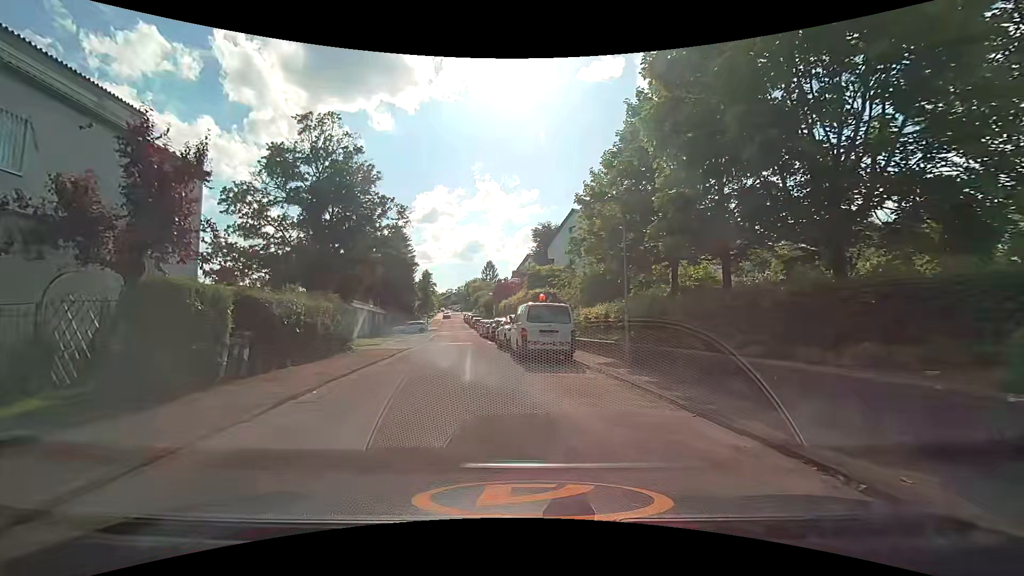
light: Day
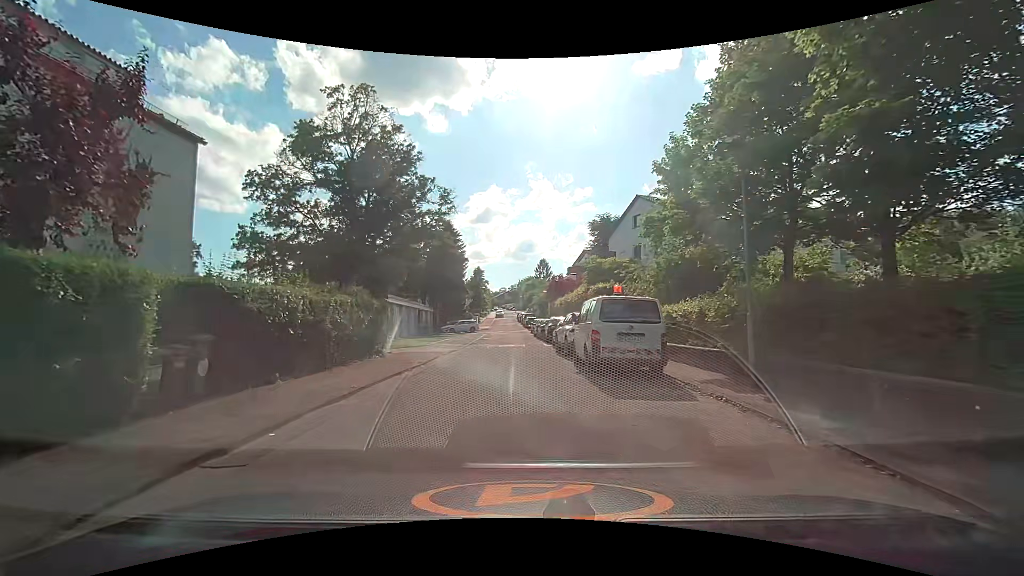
(-0.2, +4.1) m; -5°
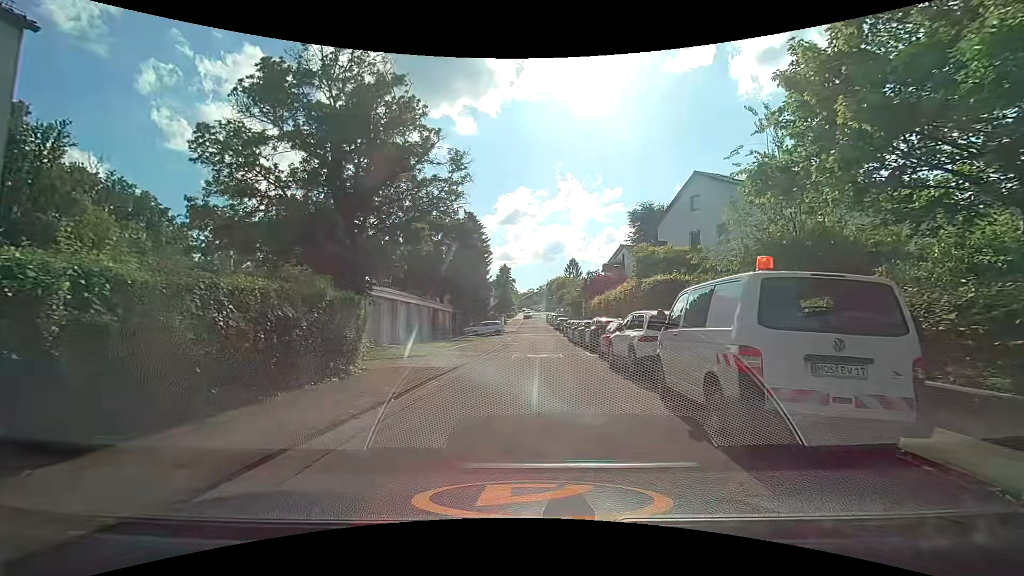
(-0.4, +6.5) m; -4°
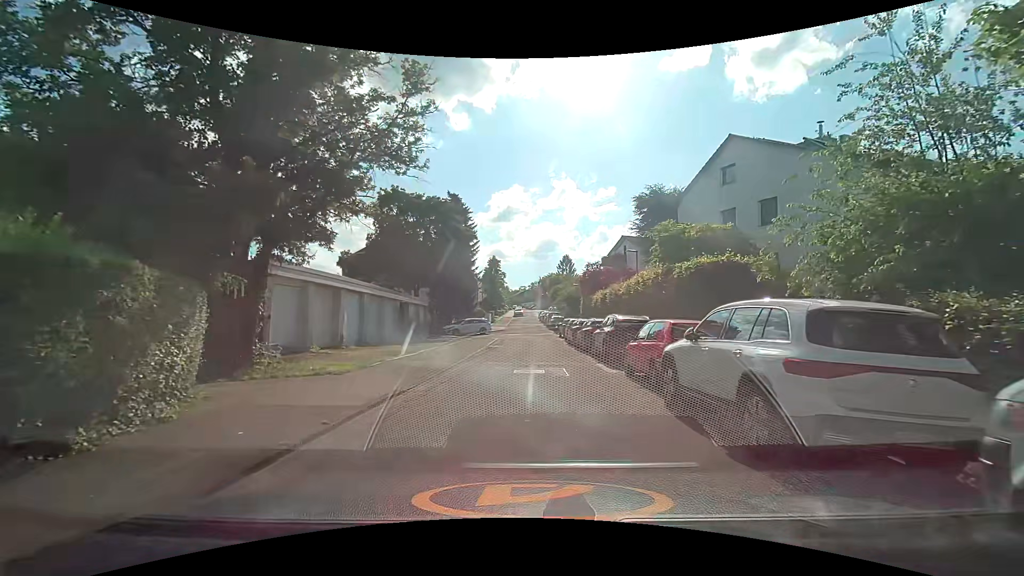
(+0.1, +7.0) m; 0°
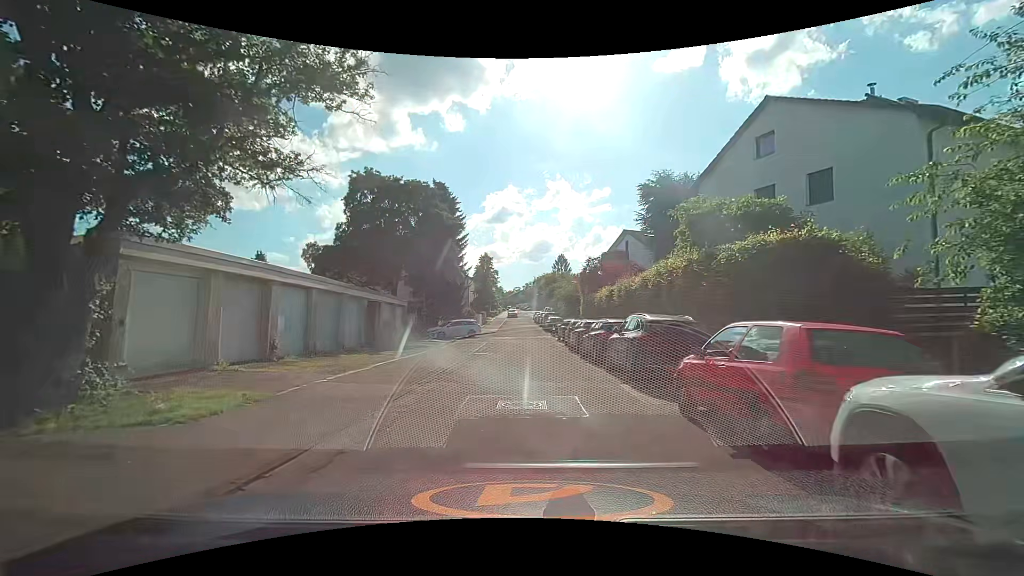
(+0.1, +4.9) m; +1°
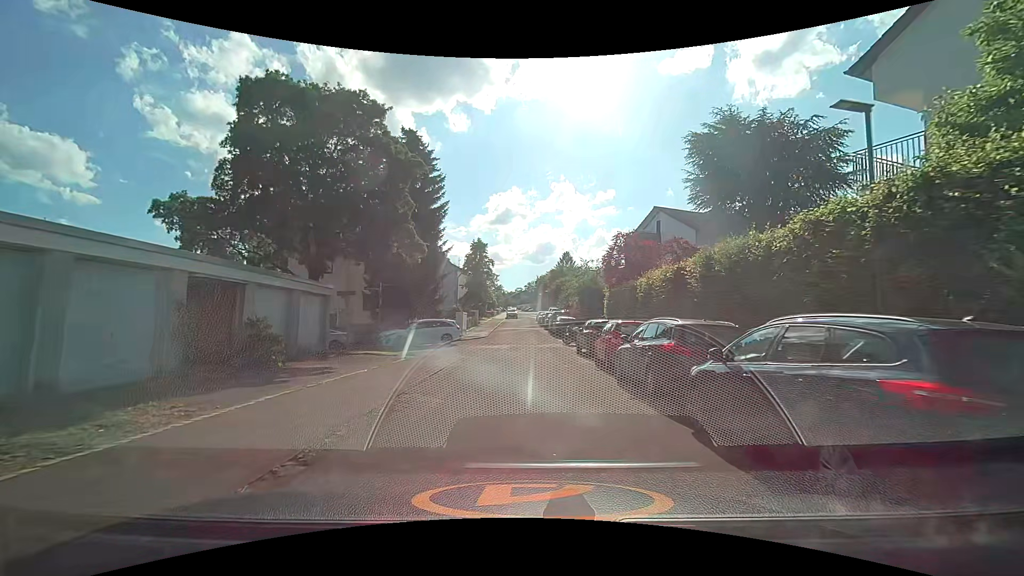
(0.0, +13.1) m; 0°
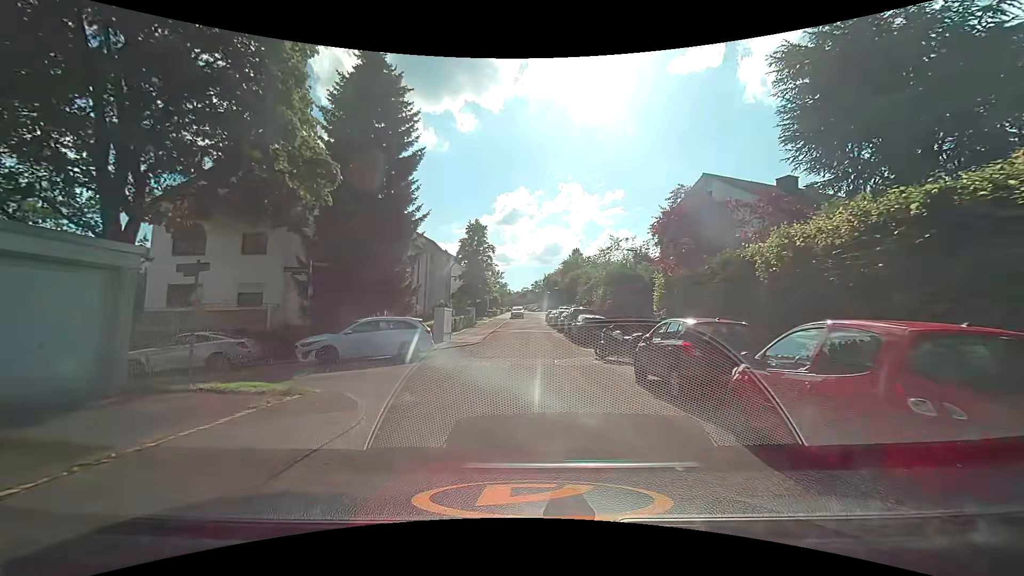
(-0.2, +10.6) m; -2°
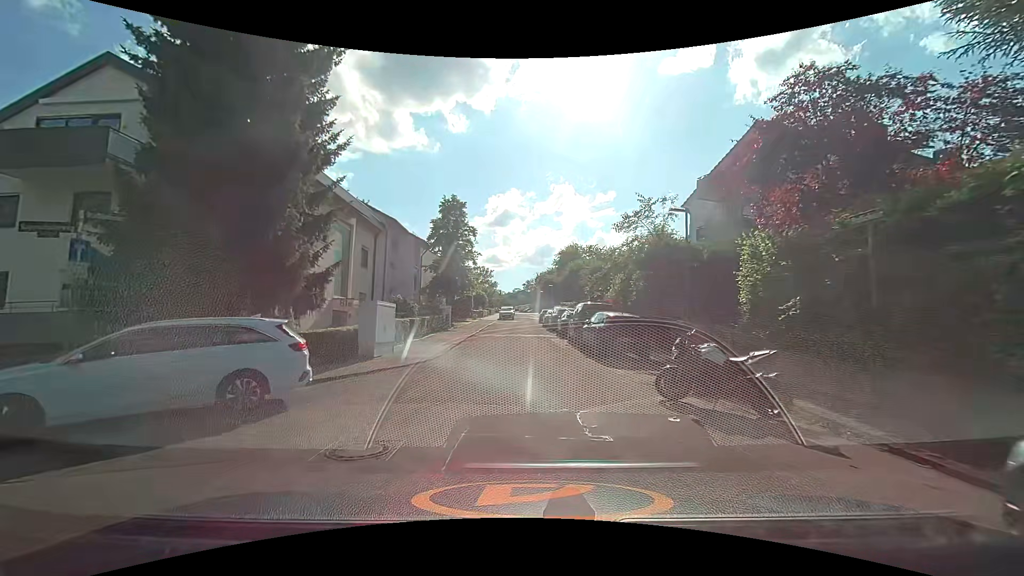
(+0.2, +9.5) m; +1°
(0, +10) (0, +20) (0, +30) (0, +40) (0, +50) (0, +60) (+2, +70) (+2, +80) (+2, +90) (+2, +100) m
